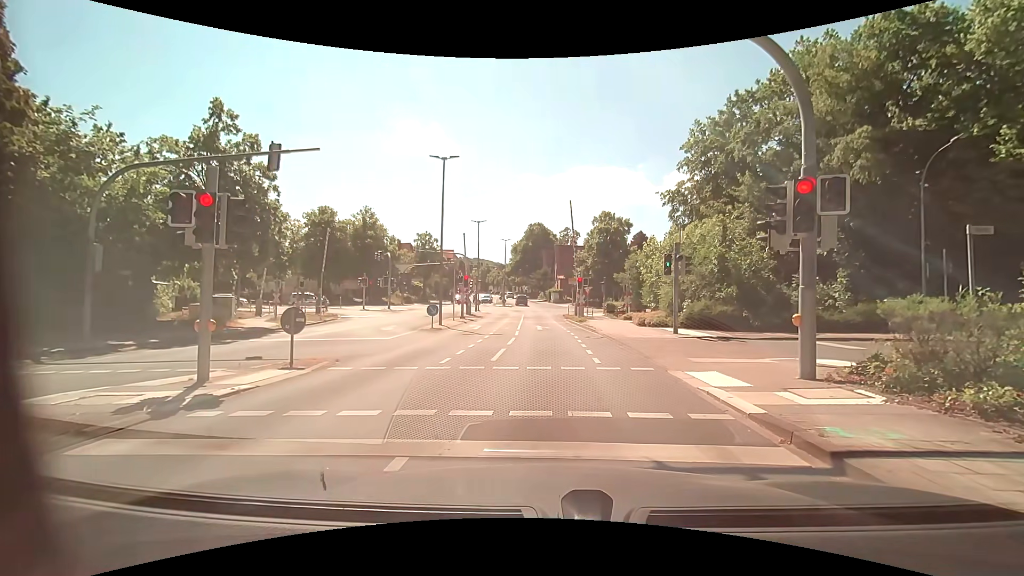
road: tertiary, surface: asphalt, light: Day
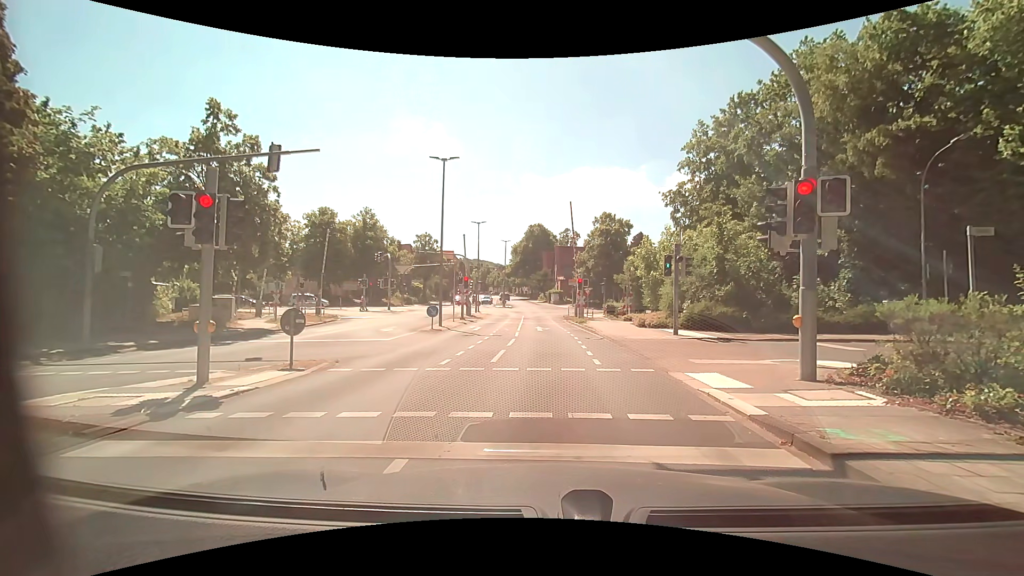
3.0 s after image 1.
(0.0, +0.1) m; 0°
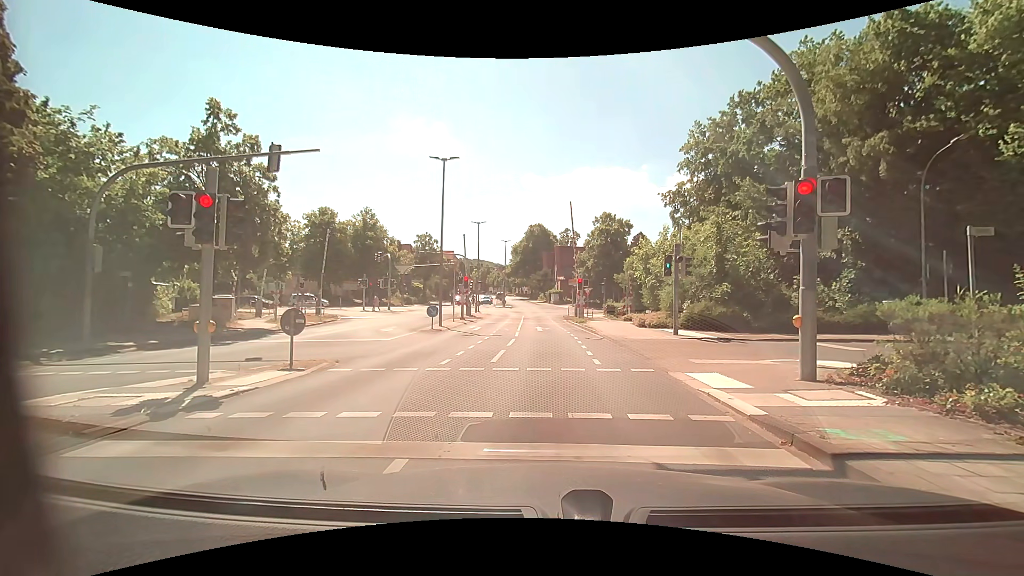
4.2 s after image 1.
(0.0, 0.0) m; 0°
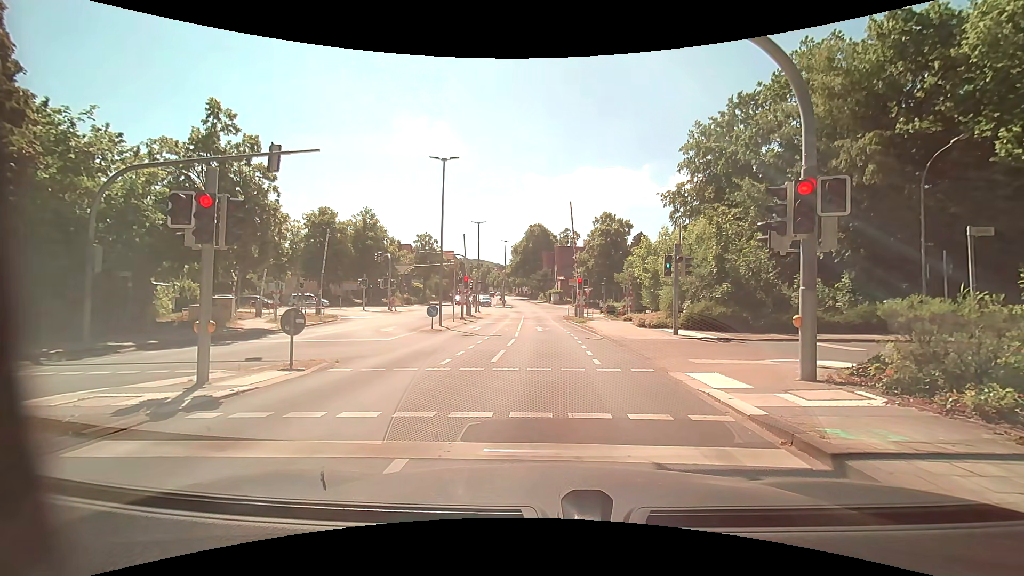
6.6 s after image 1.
(0.0, 0.0) m; 0°
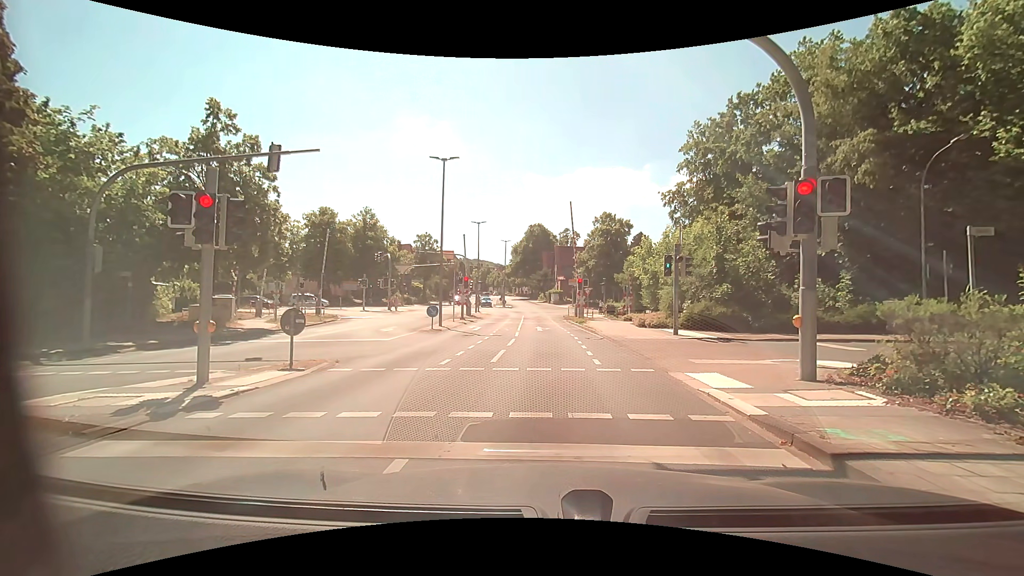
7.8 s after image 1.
(0.0, 0.0) m; 0°
